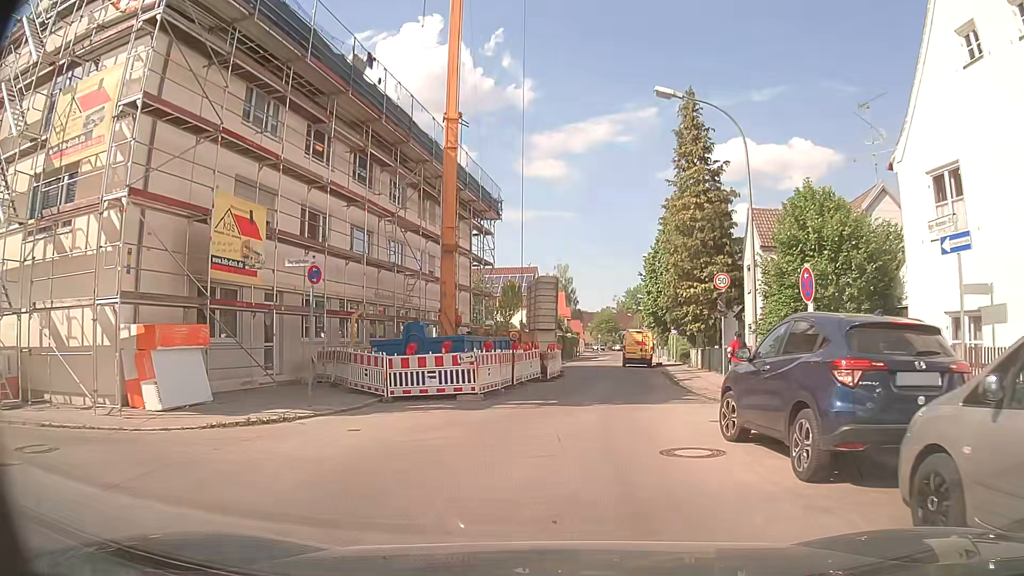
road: tertiary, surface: asphalt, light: Day
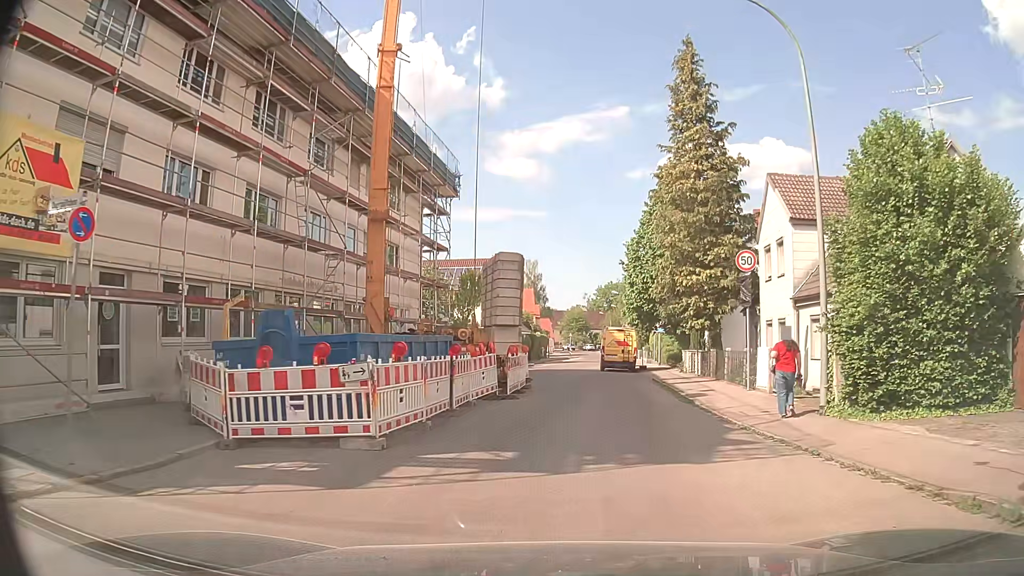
(+0.1, +7.0) m; +3°
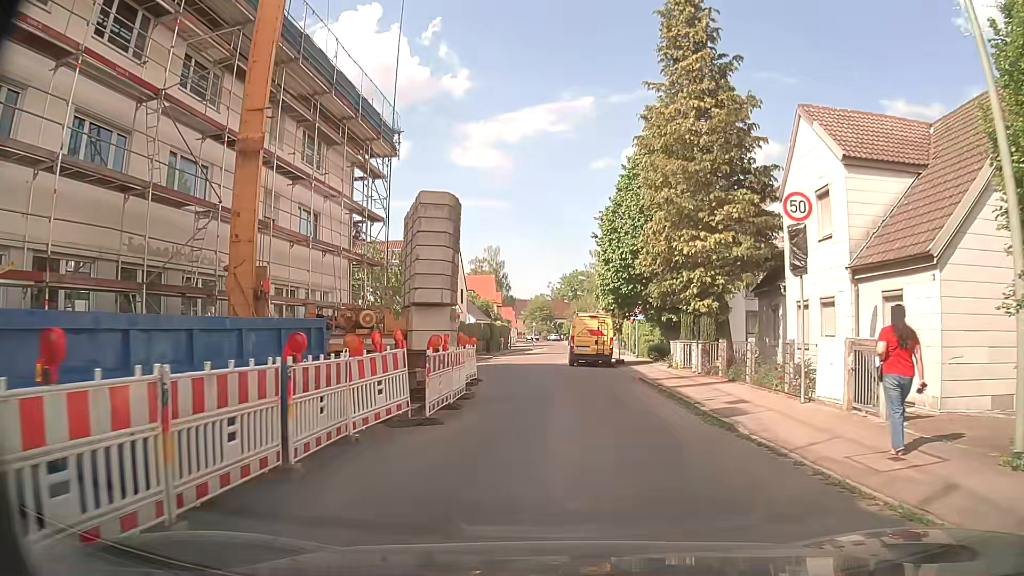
(+0.2, +6.8) m; +4°
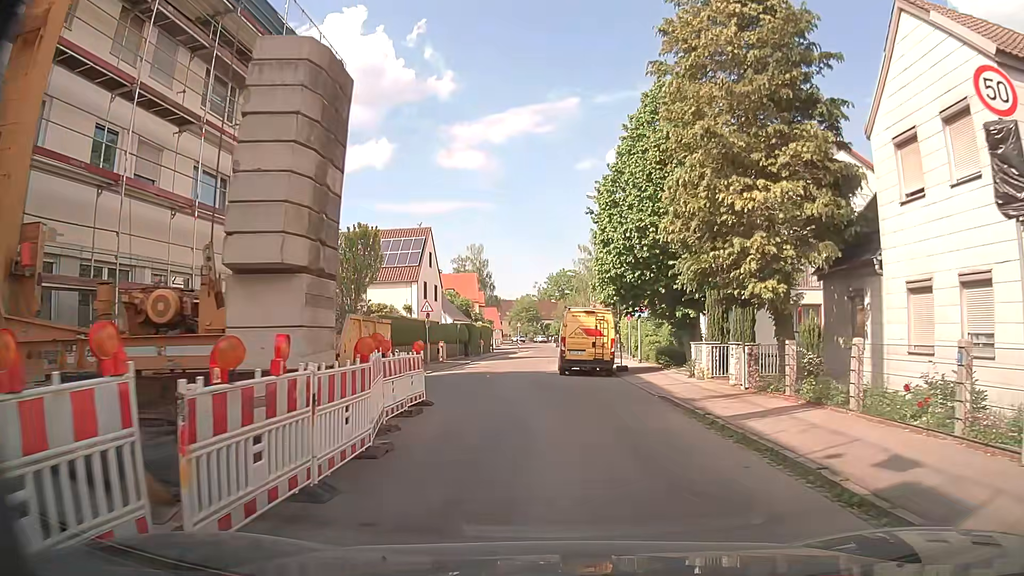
(0.0, +6.9) m; 0°
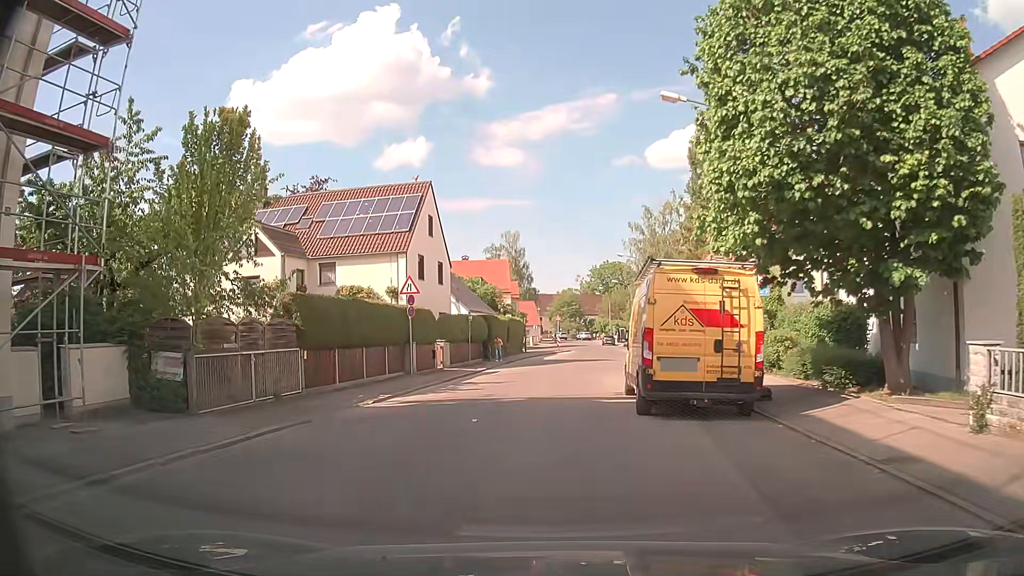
(0.0, +14.6) m; -2°
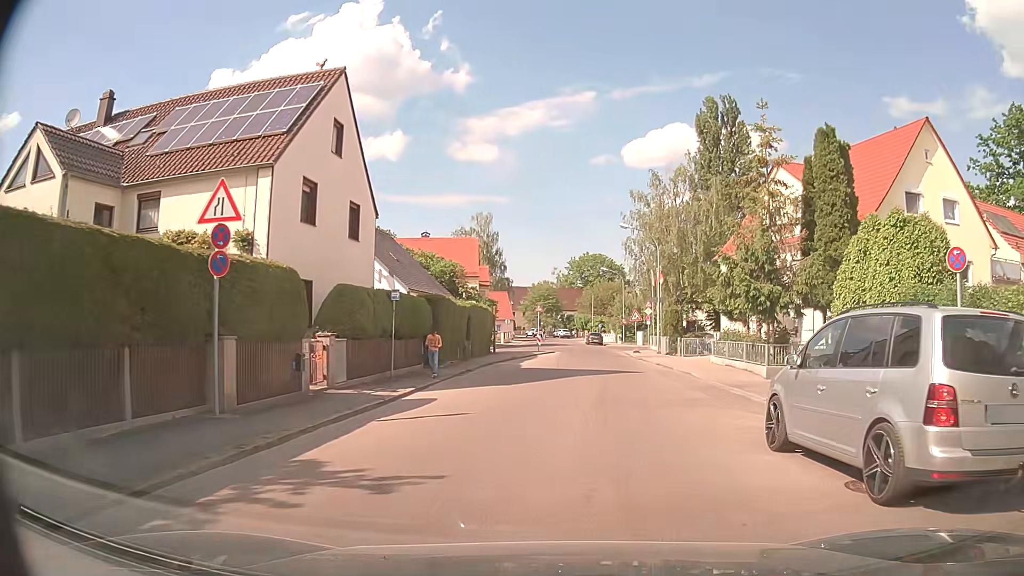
(-0.5, +15.3) m; +1°
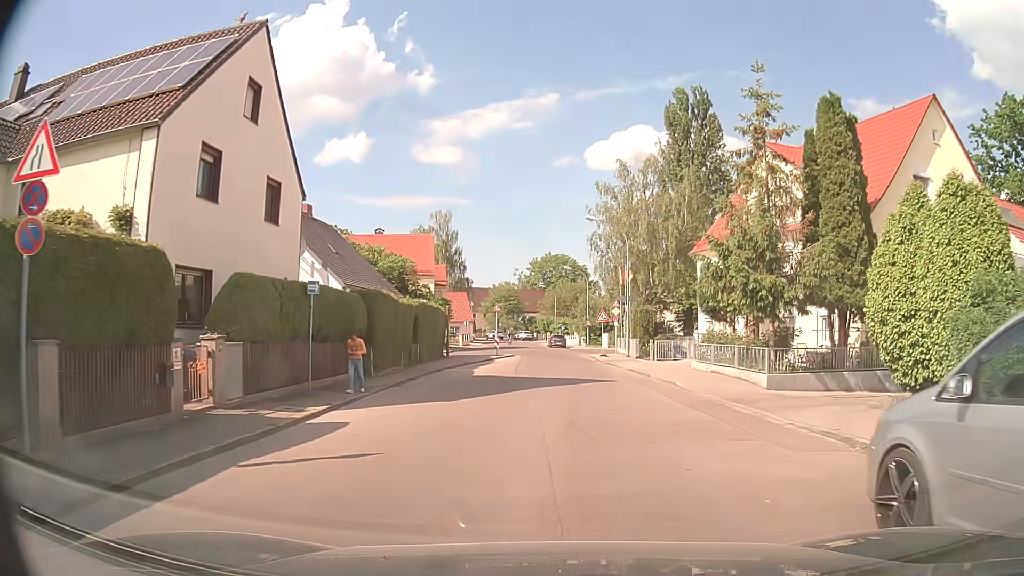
(+0.2, +3.9) m; +4°
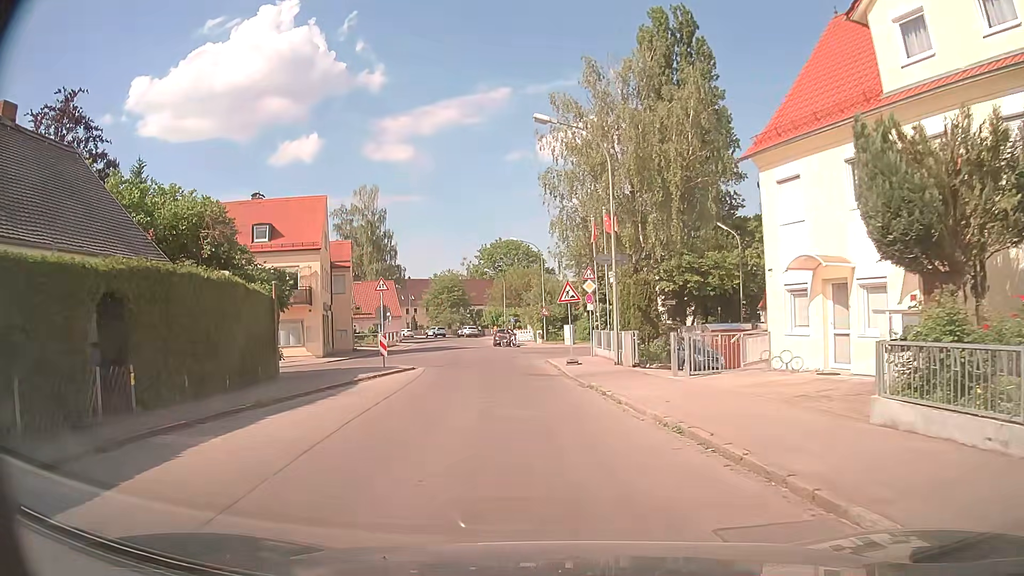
(+1.0, +18.8) m; +4°
